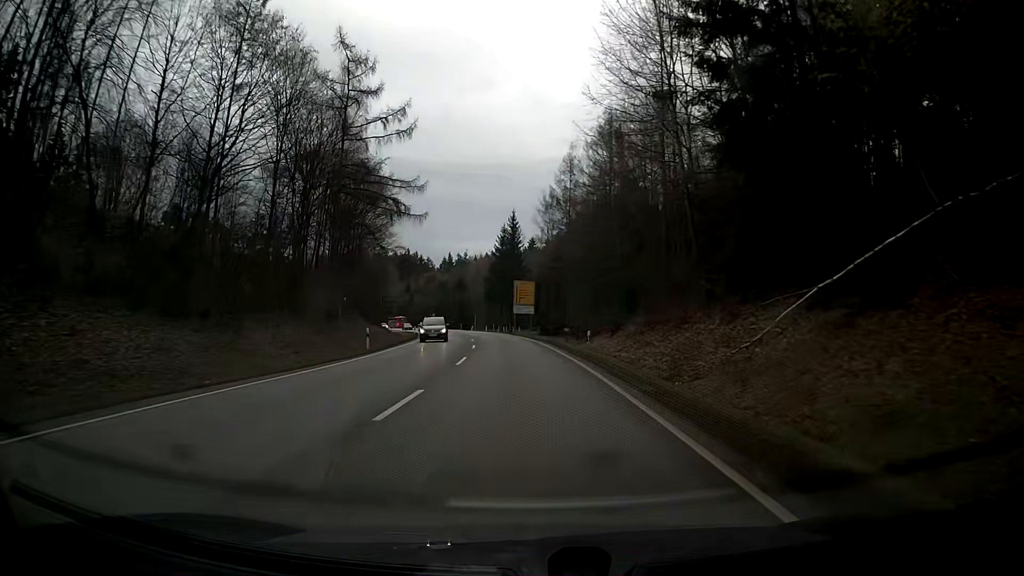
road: secondary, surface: asphalt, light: Day
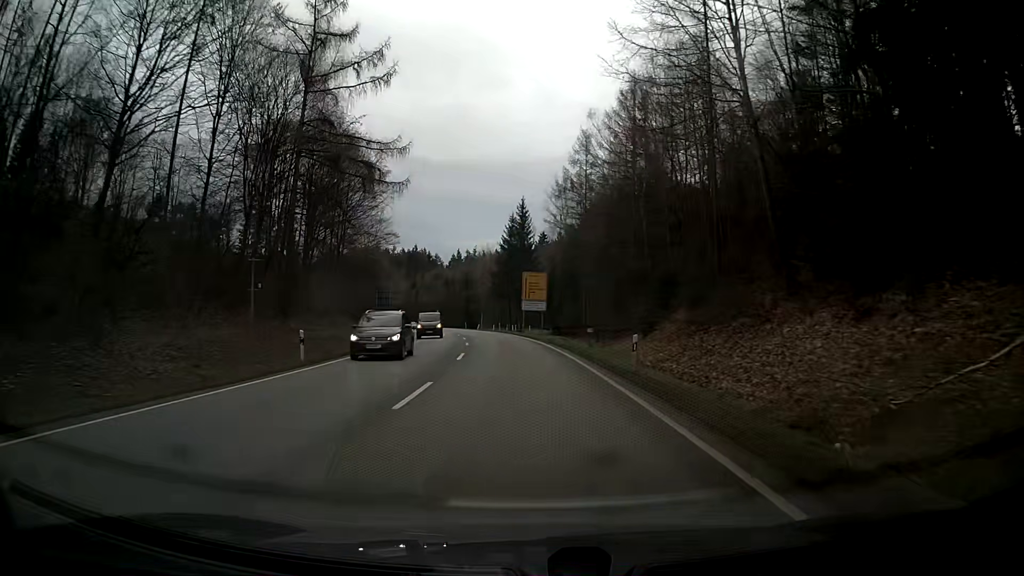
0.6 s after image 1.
(-0.1, +10.8) m; -1°
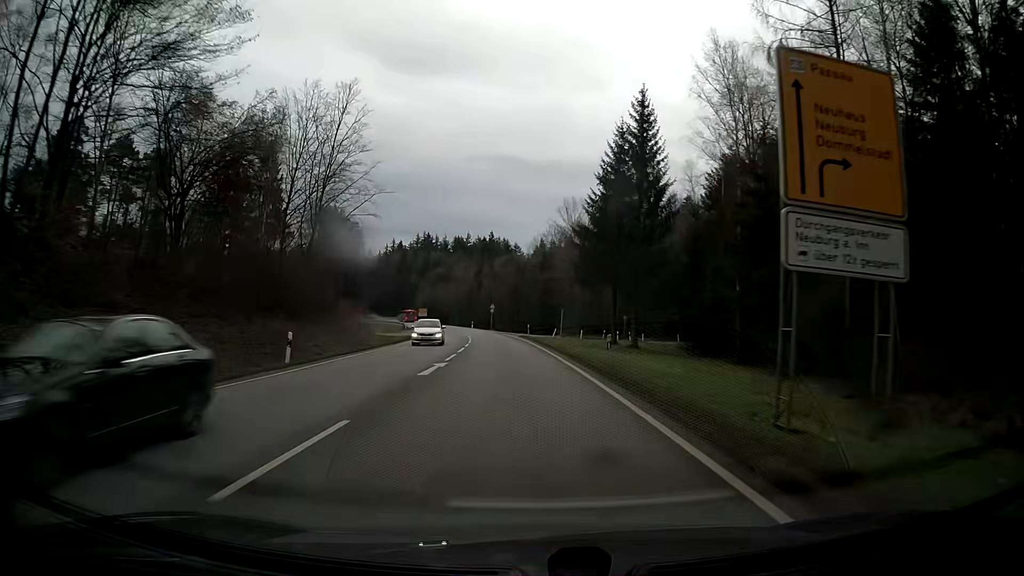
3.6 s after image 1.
(-3.8, +53.9) m; -8°
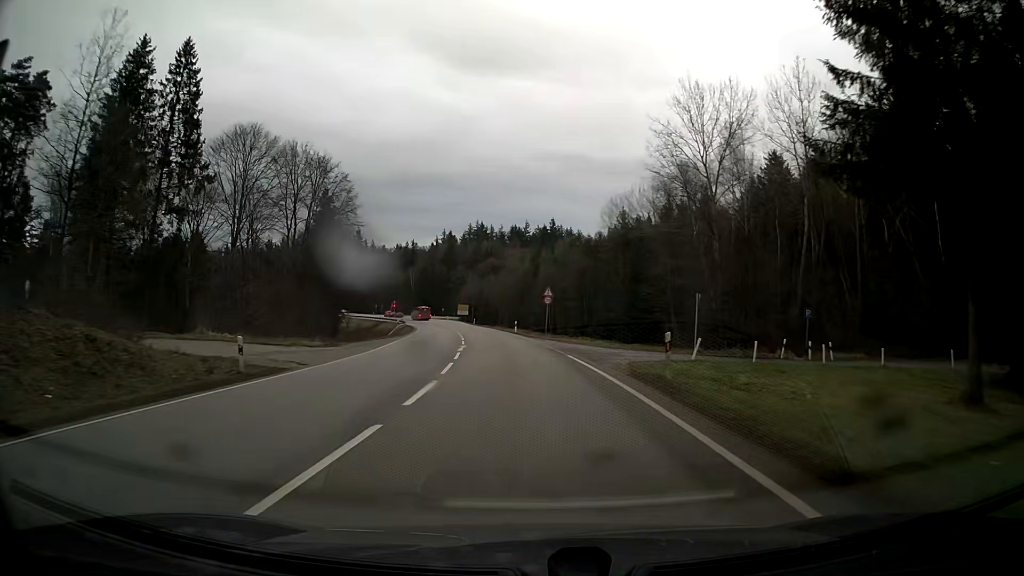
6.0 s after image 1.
(-2.1, +43.2) m; -6°
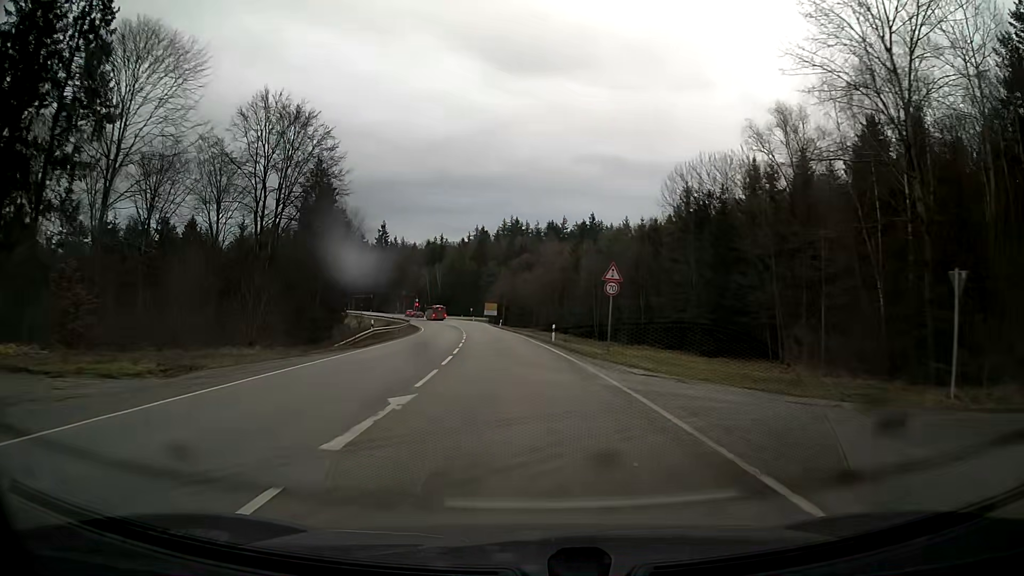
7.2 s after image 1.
(-0.5, +21.6) m; -3°
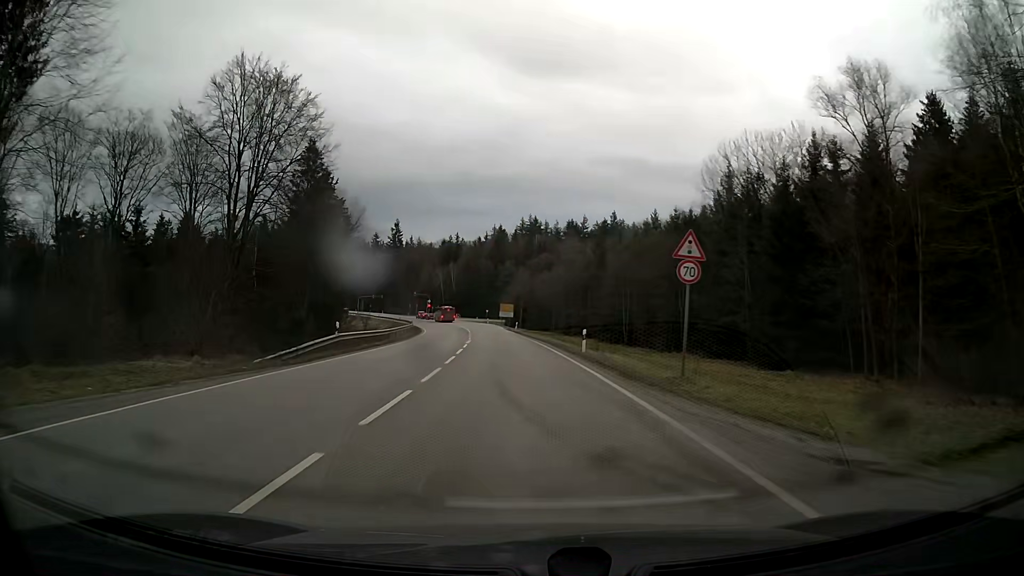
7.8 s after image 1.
(-0.1, +10.8) m; -2°
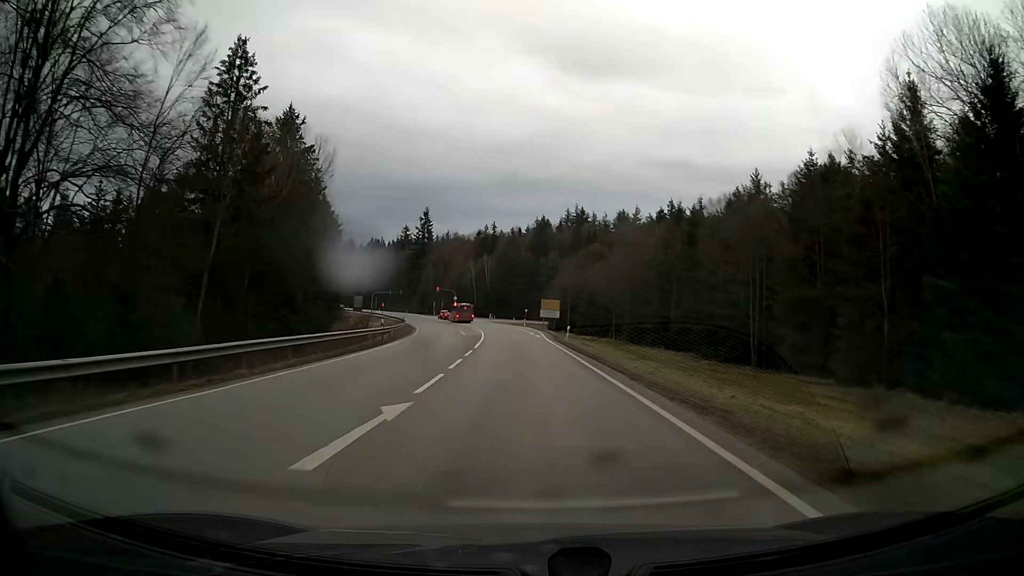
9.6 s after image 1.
(-1.1, +32.3) m; -3°
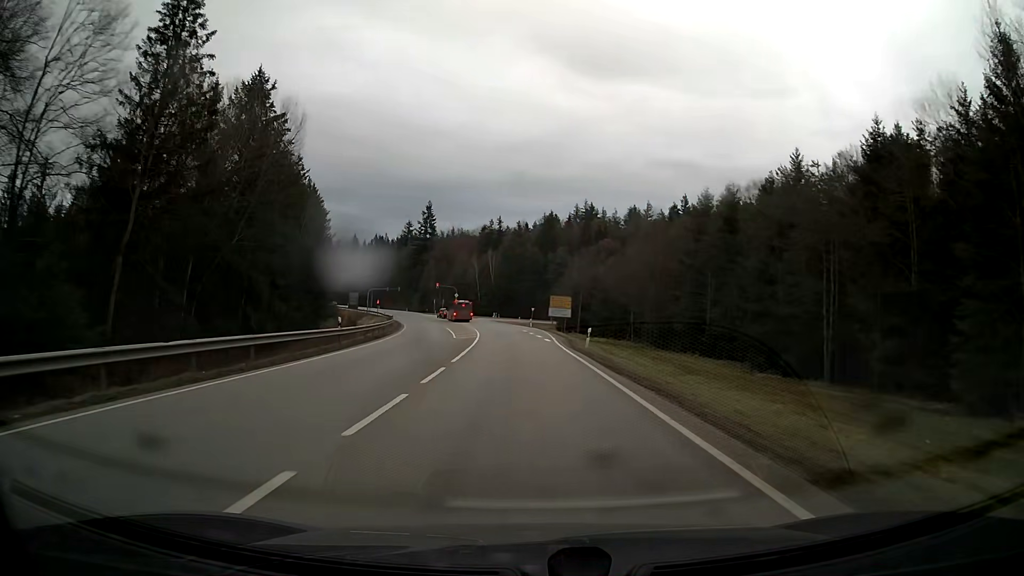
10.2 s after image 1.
(-0.1, +10.8) m; -1°
(0, +10) (0, +20) (-1, +30) (-1, +40) (-2, +50) (-3, +60) (-4, +70) (-6, +80) (-8, +89) (-10, +99) m
